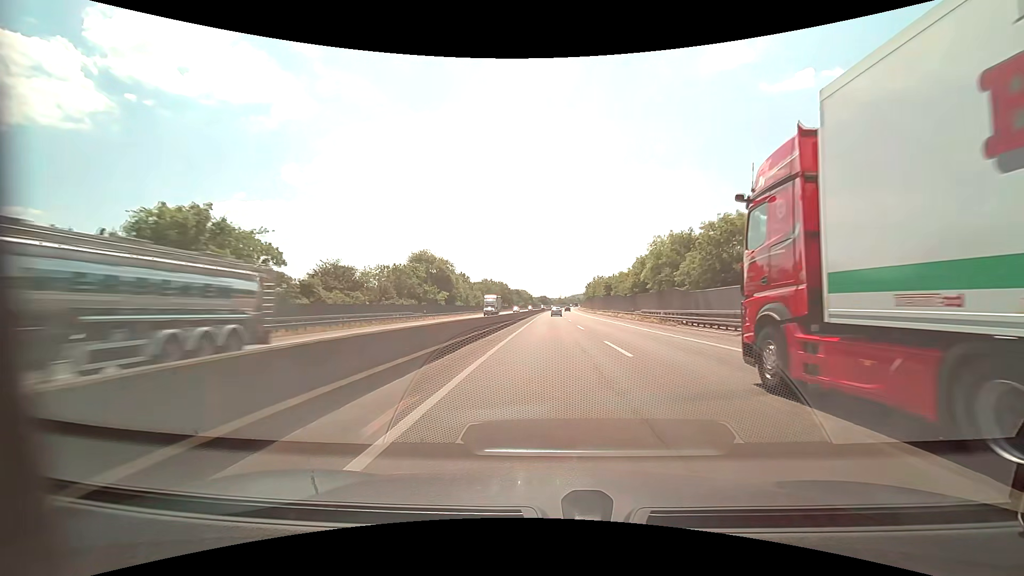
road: motorway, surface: asphalt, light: Day
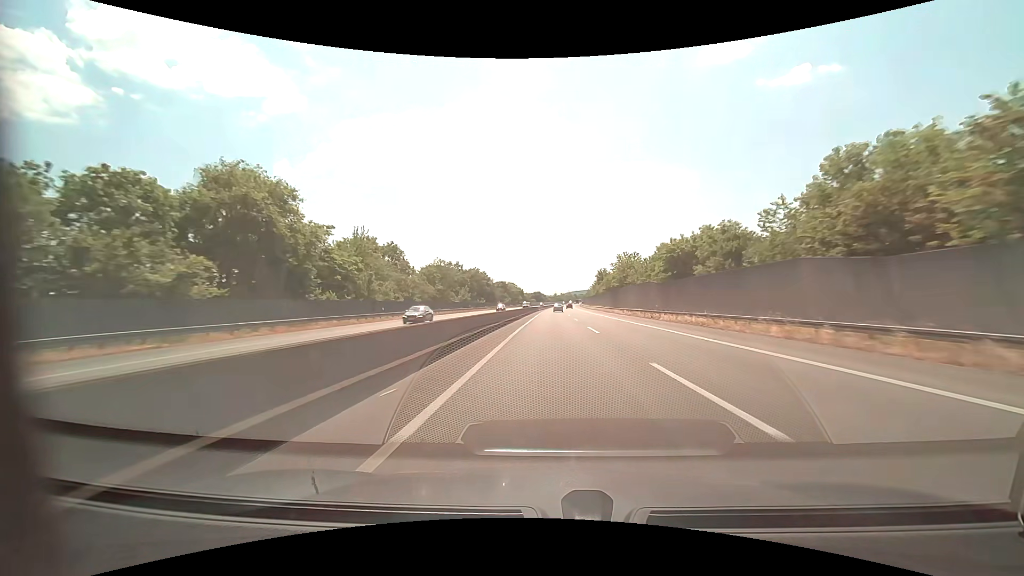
(+0.1, +61.9) m; 0°
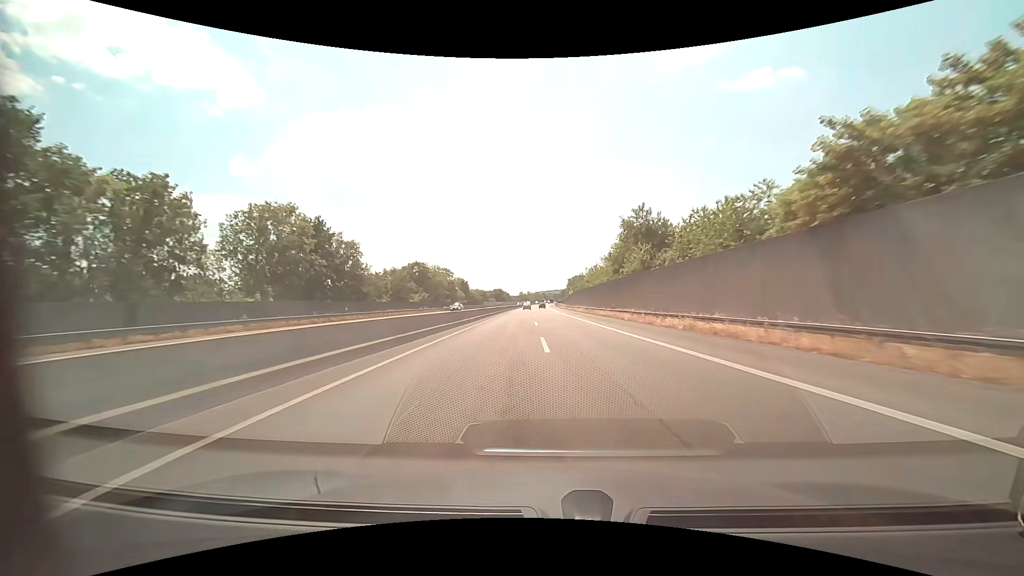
(+3.2, +98.8) m; +4°
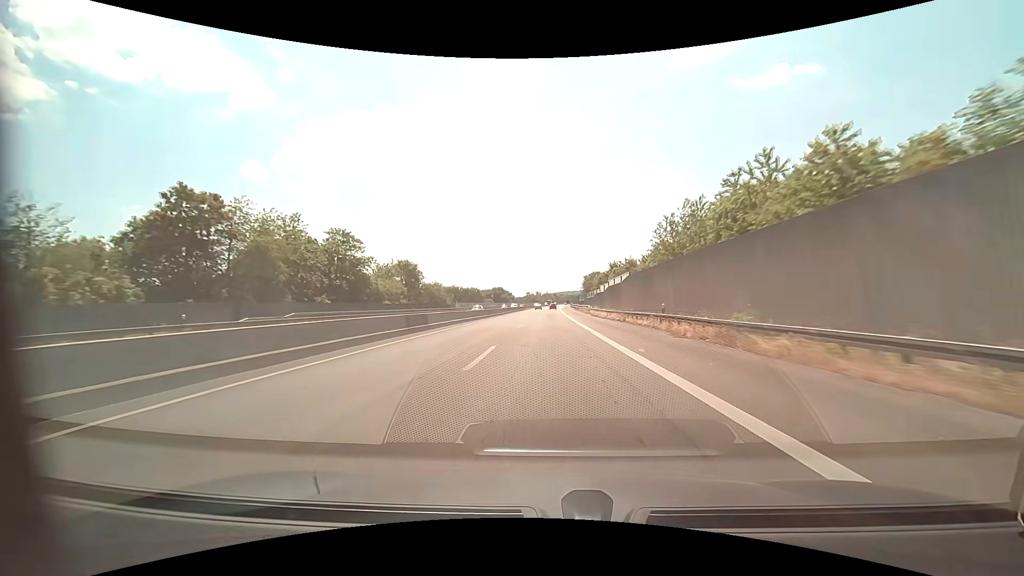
(0.0, +75.3) m; -1°
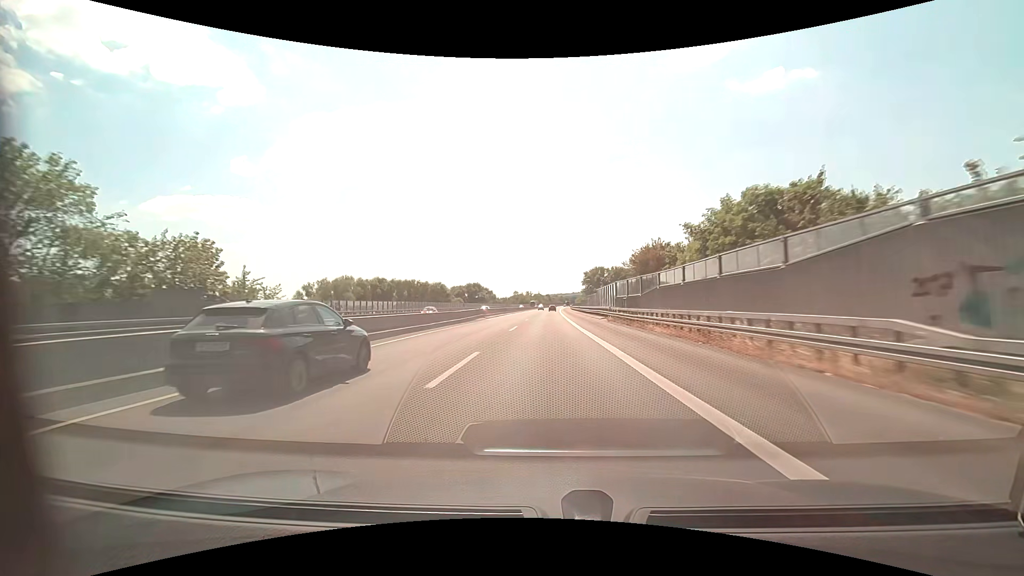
(+0.7, +74.5) m; +1°
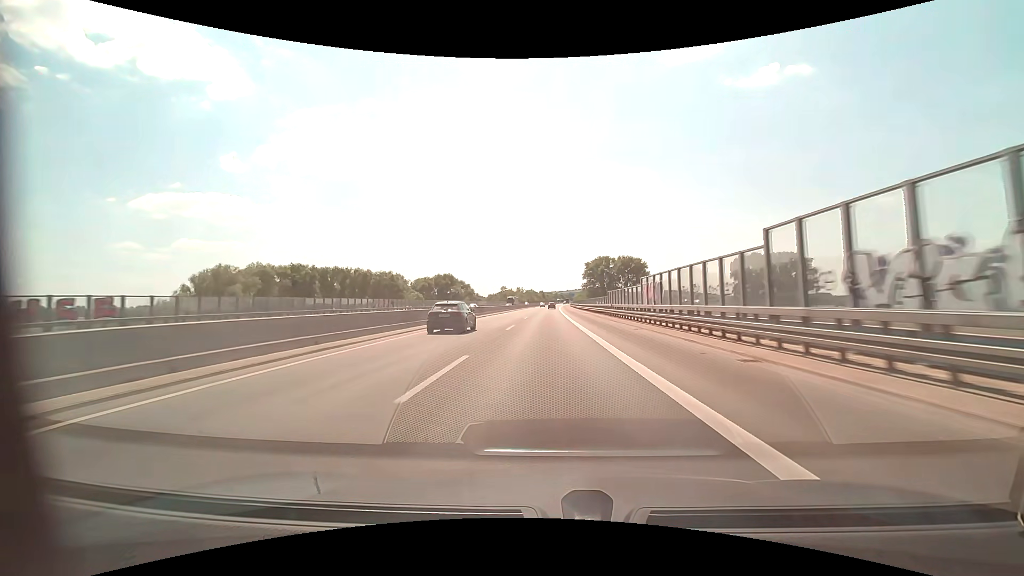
(+0.4, +55.4) m; +1°
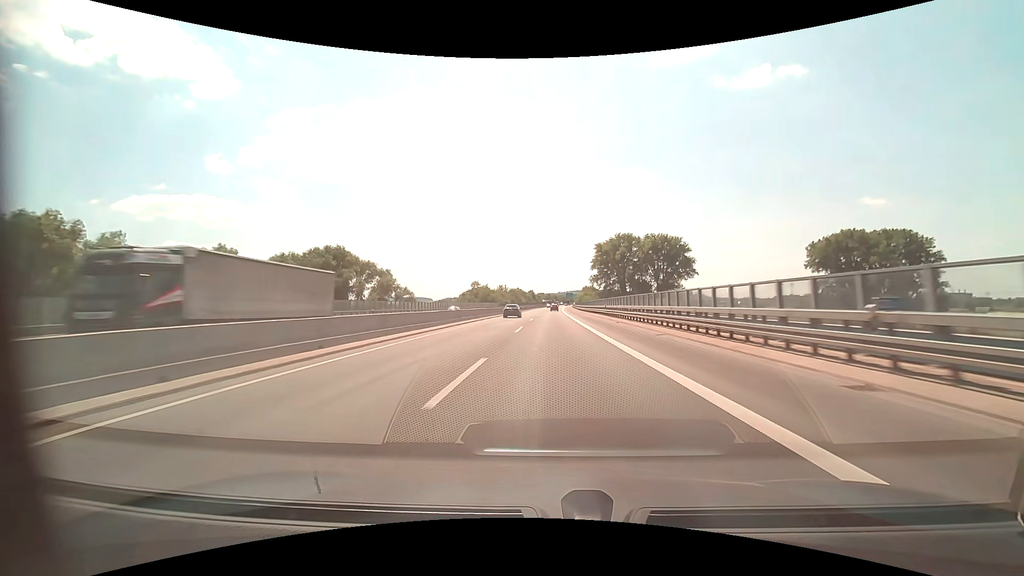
(+0.3, +90.6) m; +1°
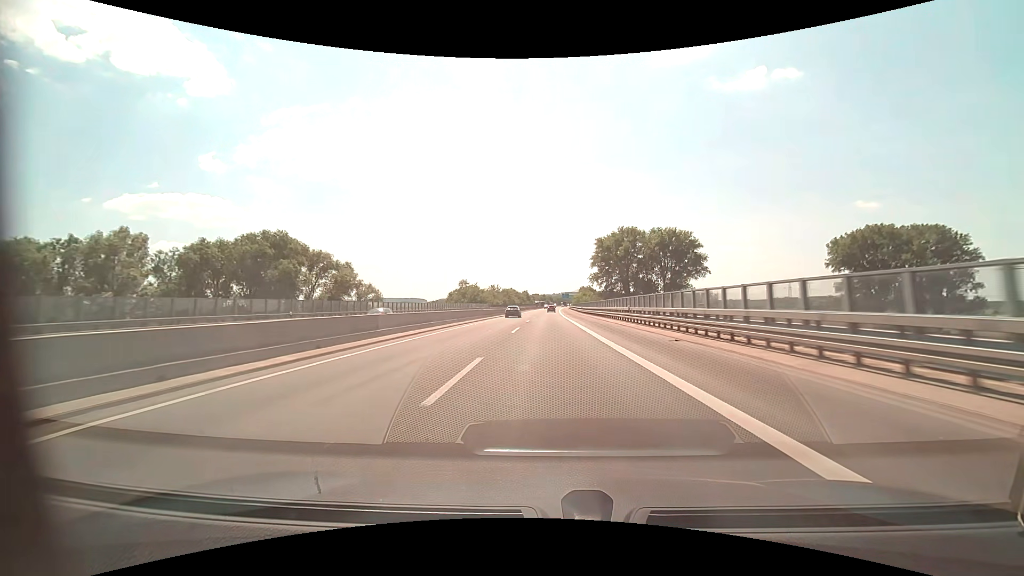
(+0.1, +17.8) m; +1°
(0, +10) (0, +20) (0, +30) (0, +40) (0, +50) (0, +60) (0, +70) (+1, +80) (+1, +90) (+1, +100) m
